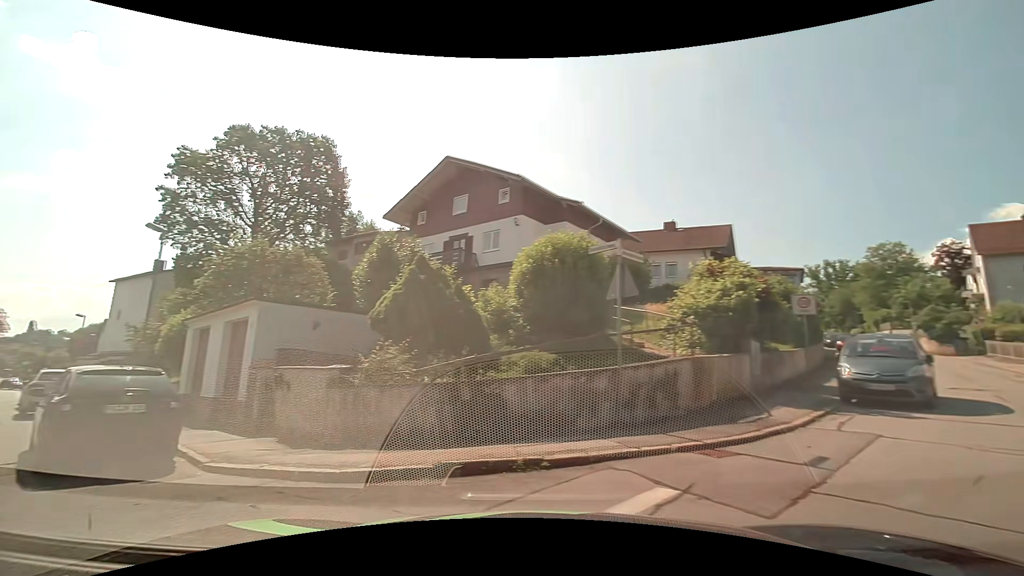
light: Day
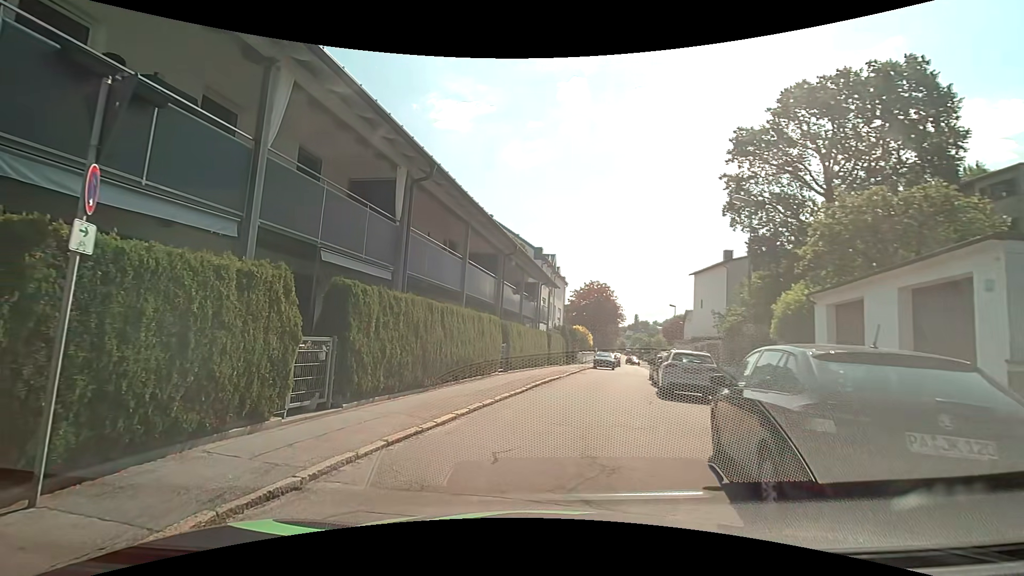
(-2.7, +4.5) m; -57°
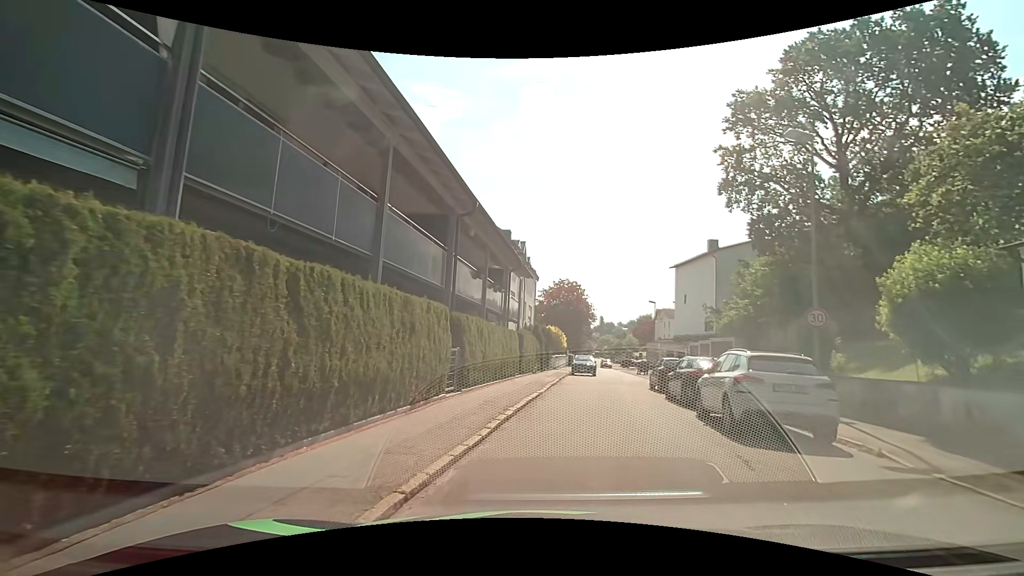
(0.0, +7.3) m; +6°
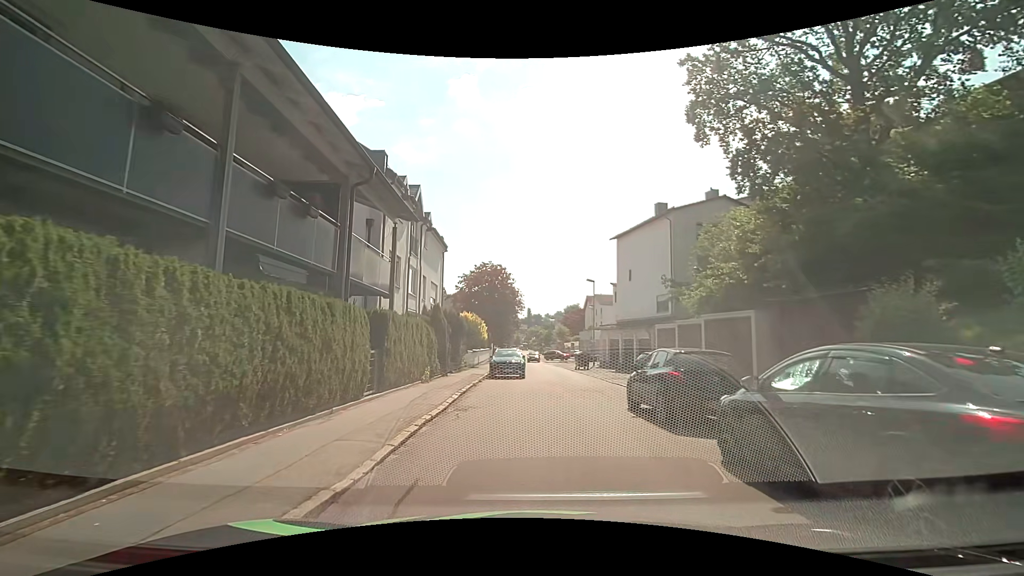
(+0.9, +11.9) m; +6°
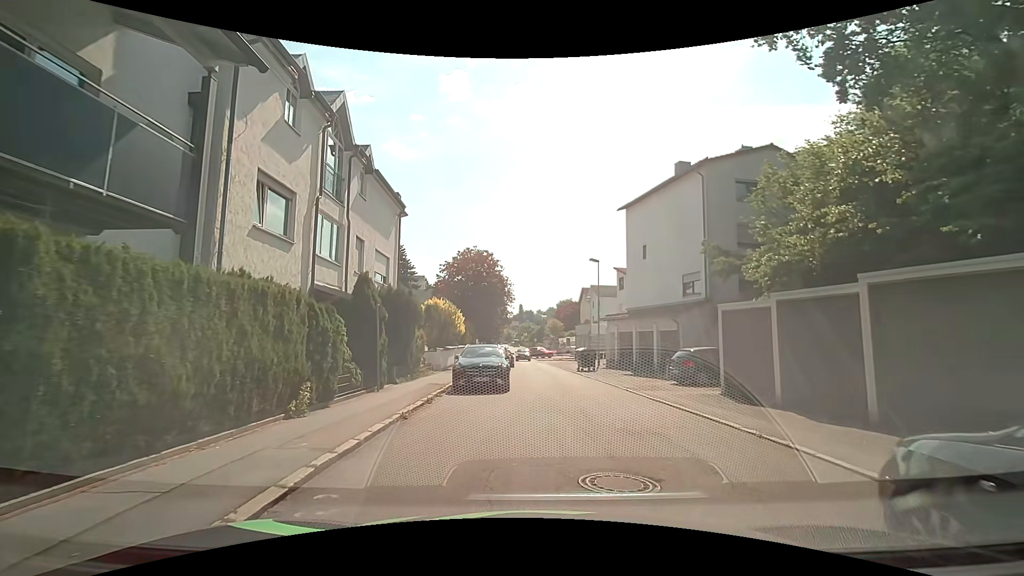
(0.0, +9.2) m; +1°
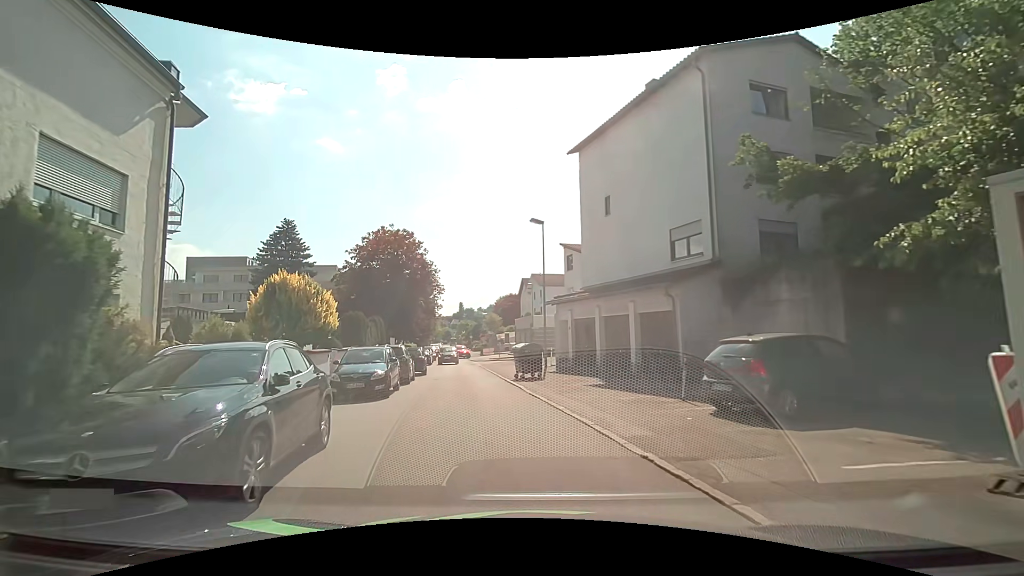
(+1.0, +11.5) m; +6°
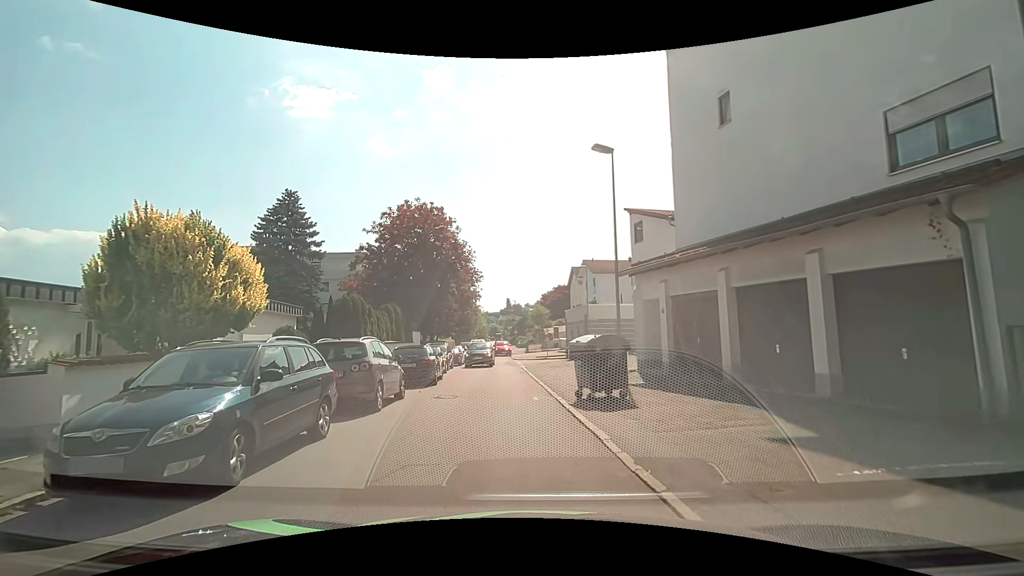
(-0.4, +9.5) m; -5°
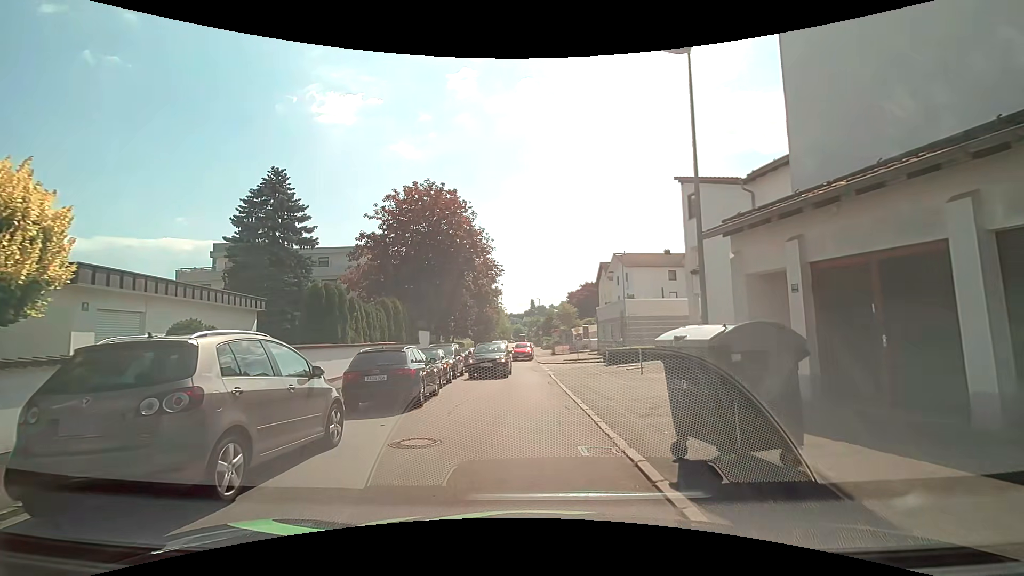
(-0.2, +6.1) m; -3°
